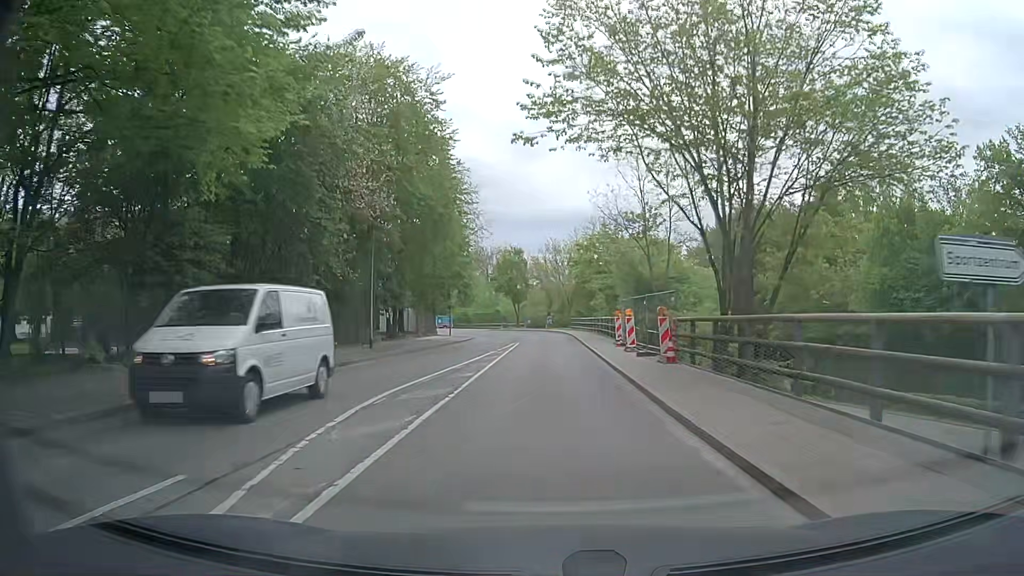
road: secondary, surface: asphalt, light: Day
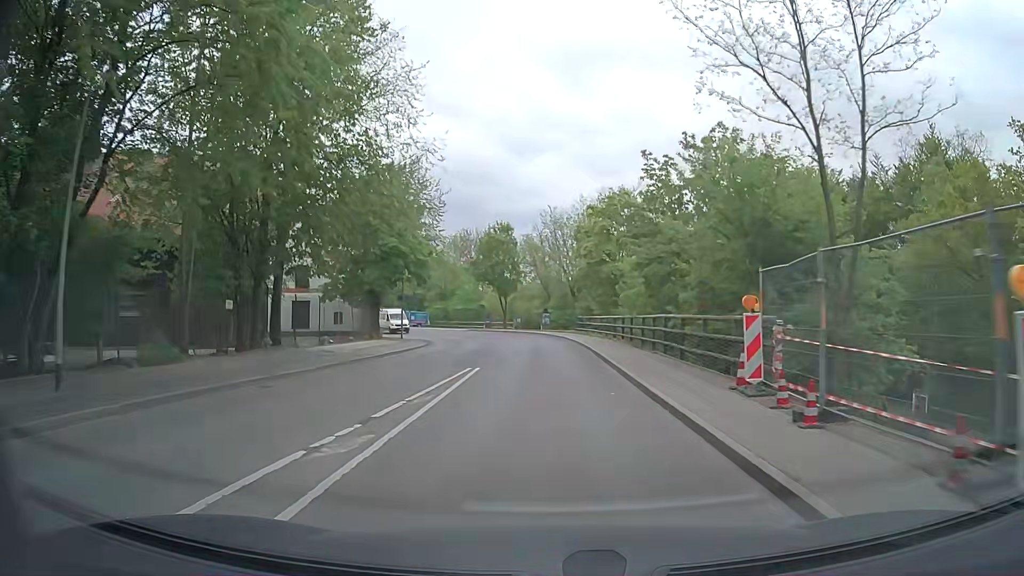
(-0.1, +21.6) m; 0°
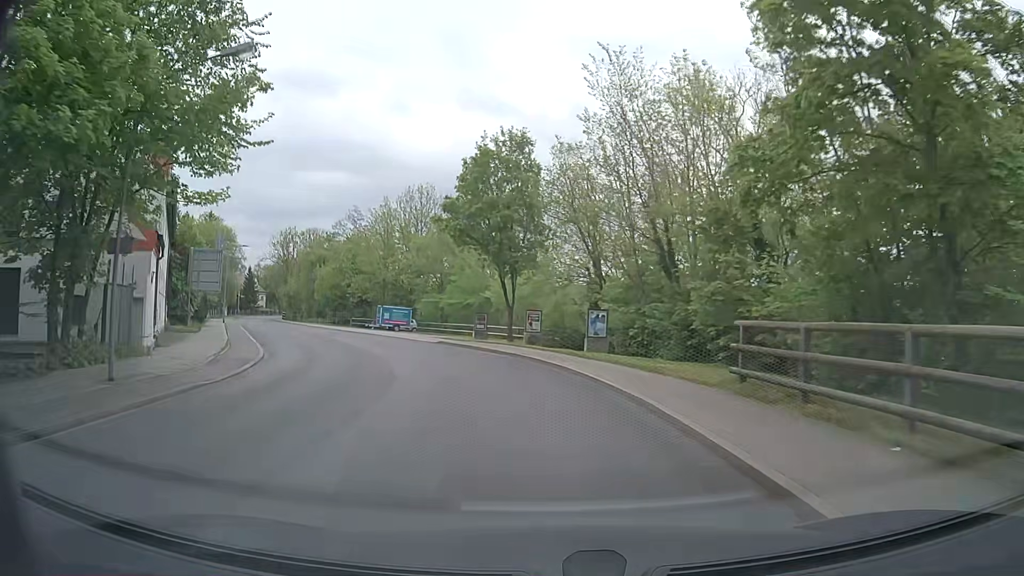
(-0.1, +35.5) m; -3°
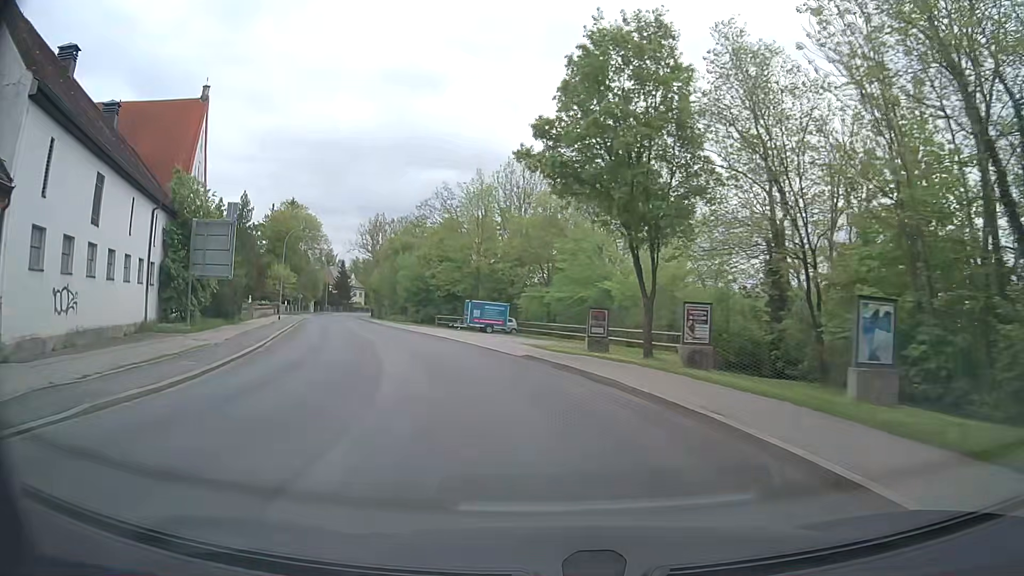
(-1.2, +14.2) m; -10°
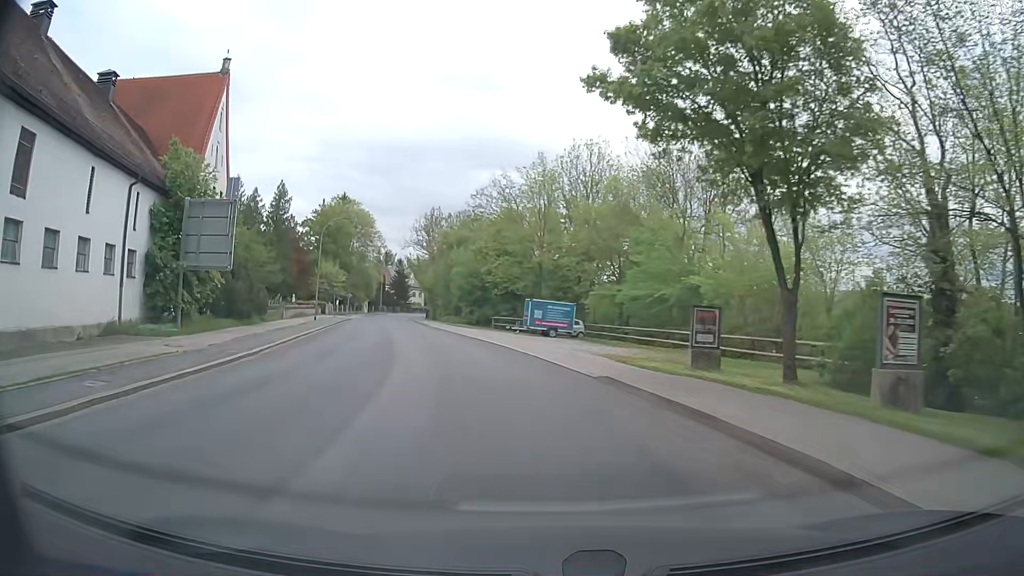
(-0.2, +7.2) m; -5°
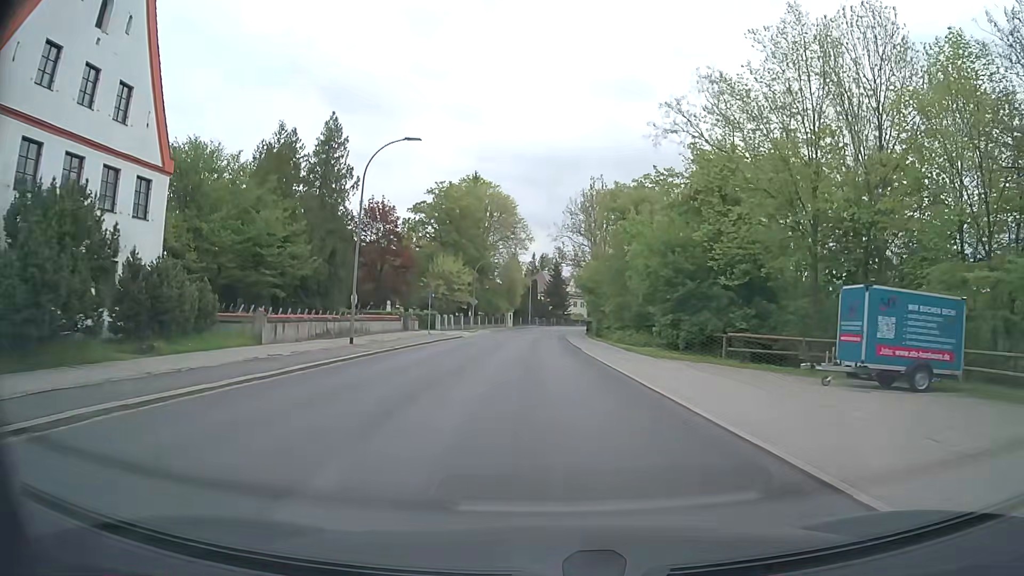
(-4.3, +29.4) m; -14°
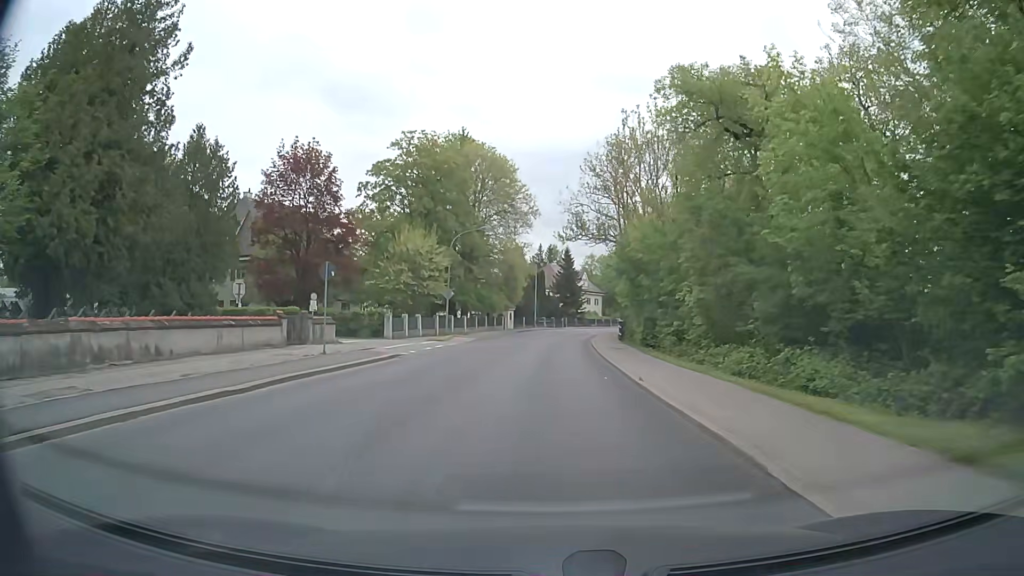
(-0.4, +23.0) m; -1°
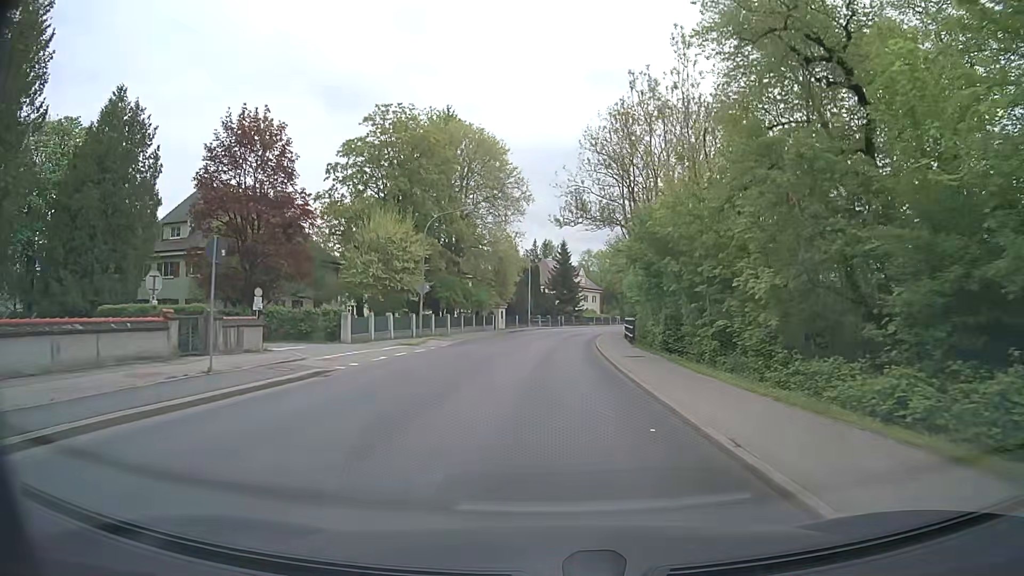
(0.0, +7.5) m; 0°
(0, +10) (0, +20) (0, +30) (+1, +40) (+2, +50) (+3, +60) (+4, +70) (+6, +80) (+9, +89) (+12, +99) m
